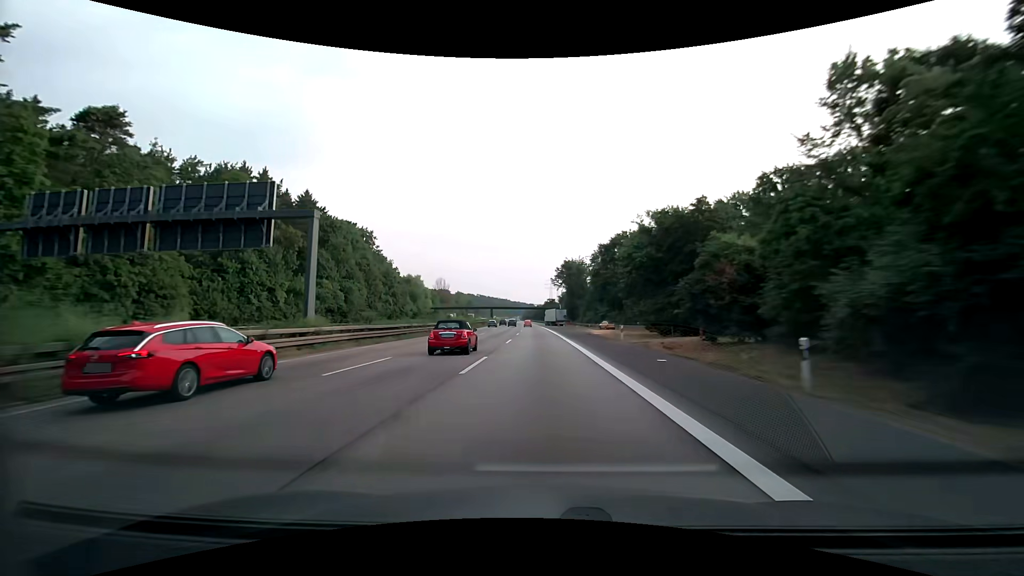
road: motorway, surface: asphalt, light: Day
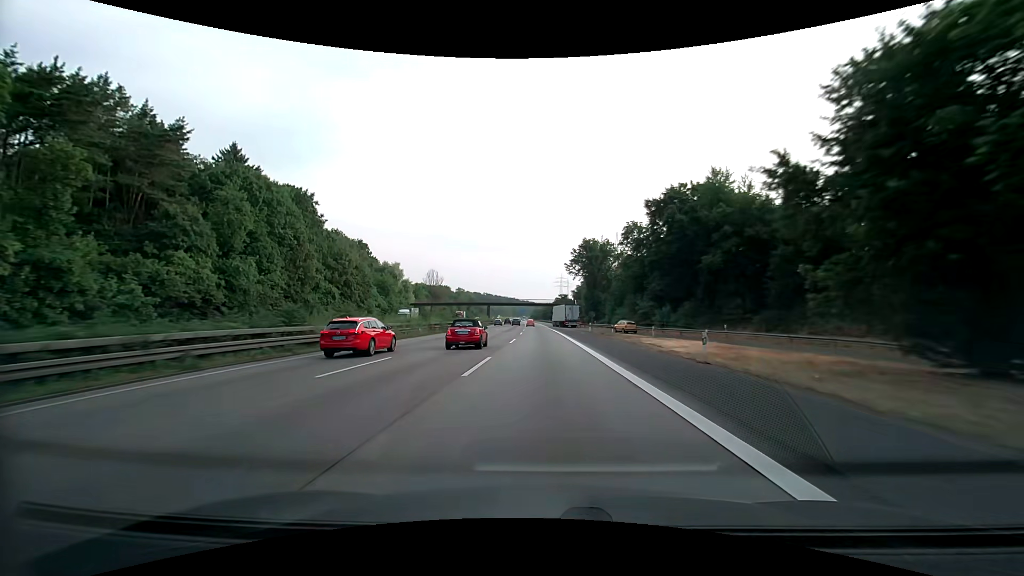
(-0.4, +36.0) m; -1°
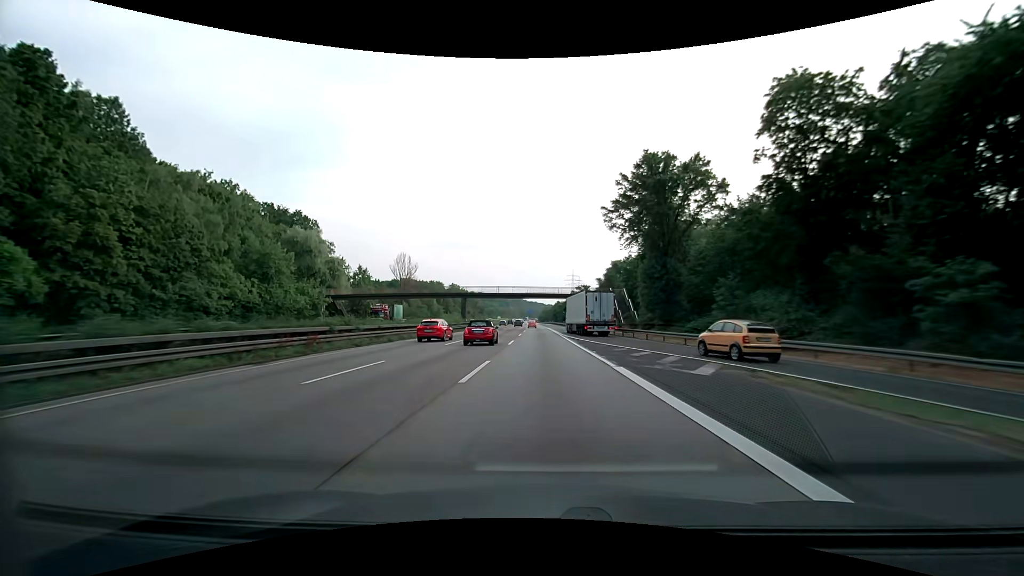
(-0.4, +53.9) m; -1°
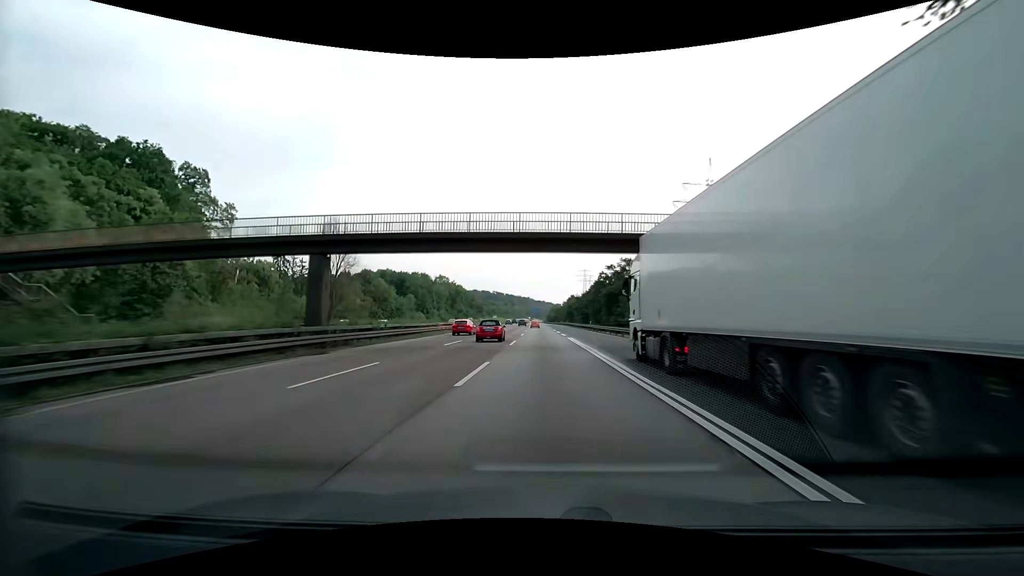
(-0.7, +53.8) m; -1°
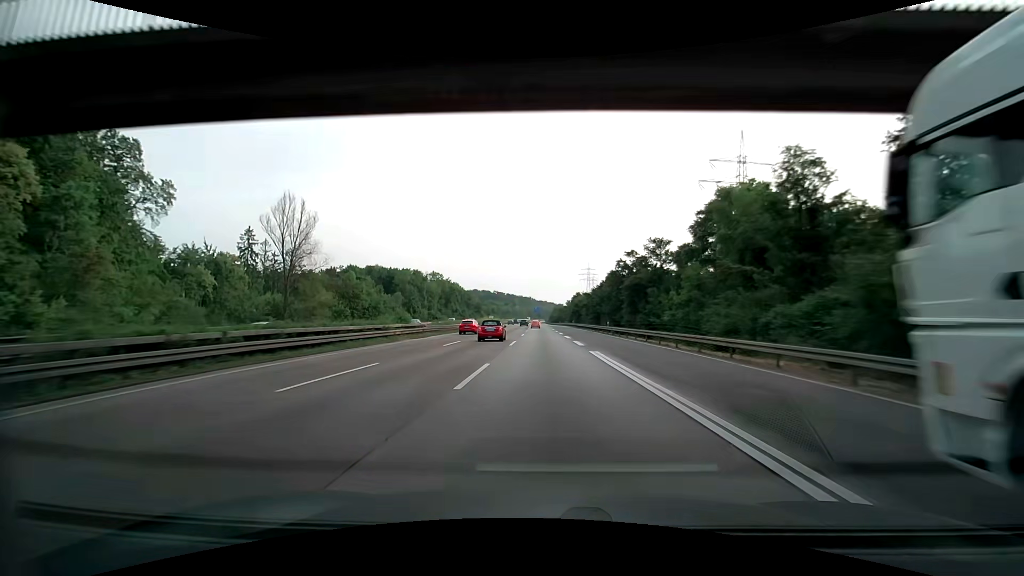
(-0.1, +17.9) m; -1°
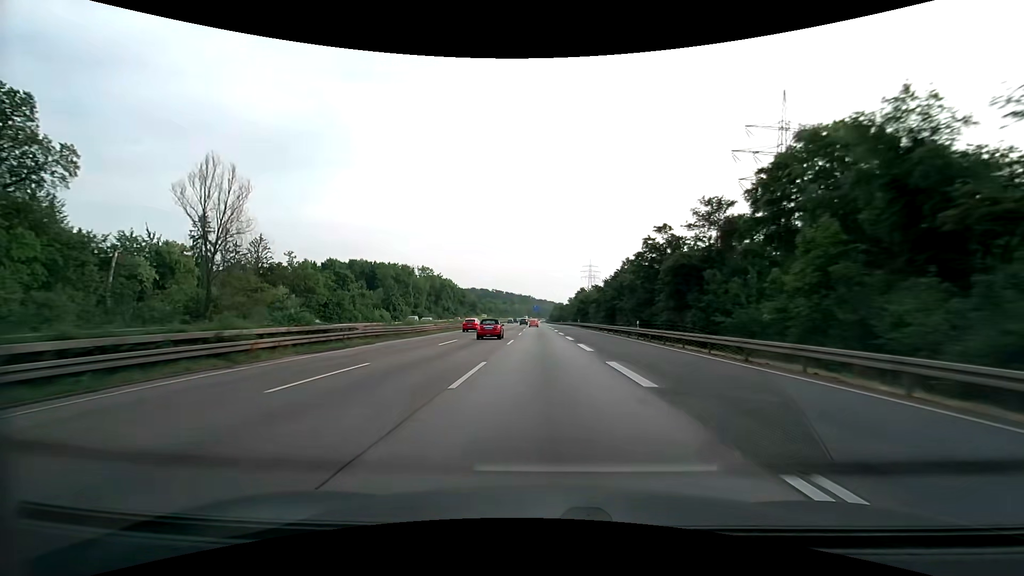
(+0.2, +17.9) m; +1°
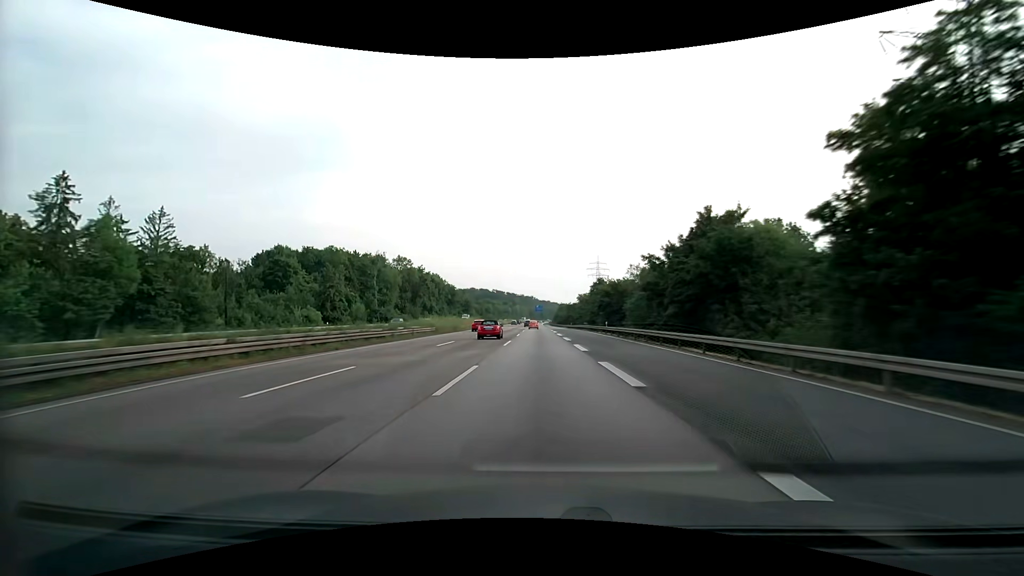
(-0.4, +35.7) m; -1°
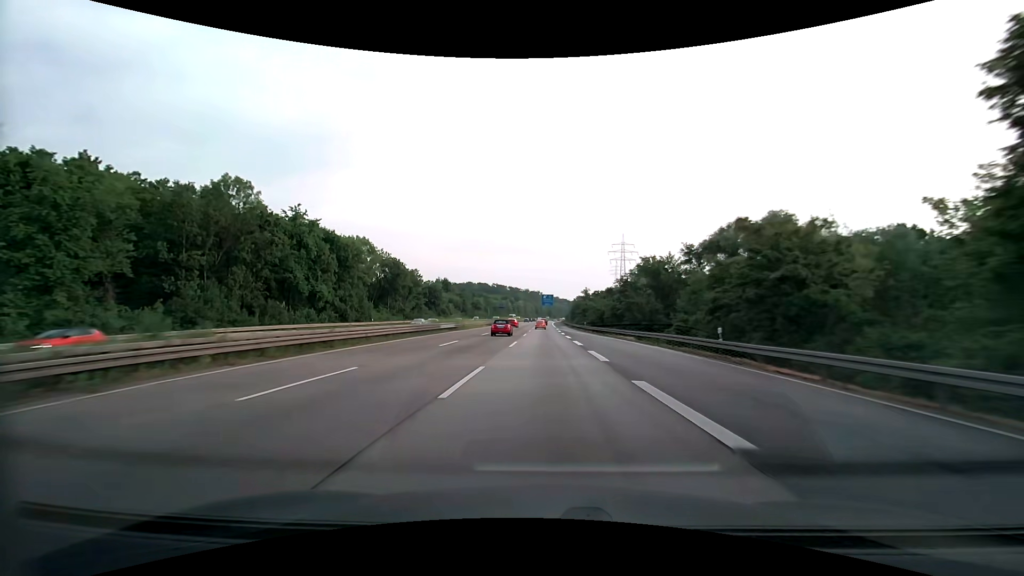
(-1.0, +88.9) m; -1°
(0, +10) (0, +20) (0, +30) (0, +40) (0, +50) (0, +60) (0, +70) (0, +80) (0, +90) (0, +100) m
